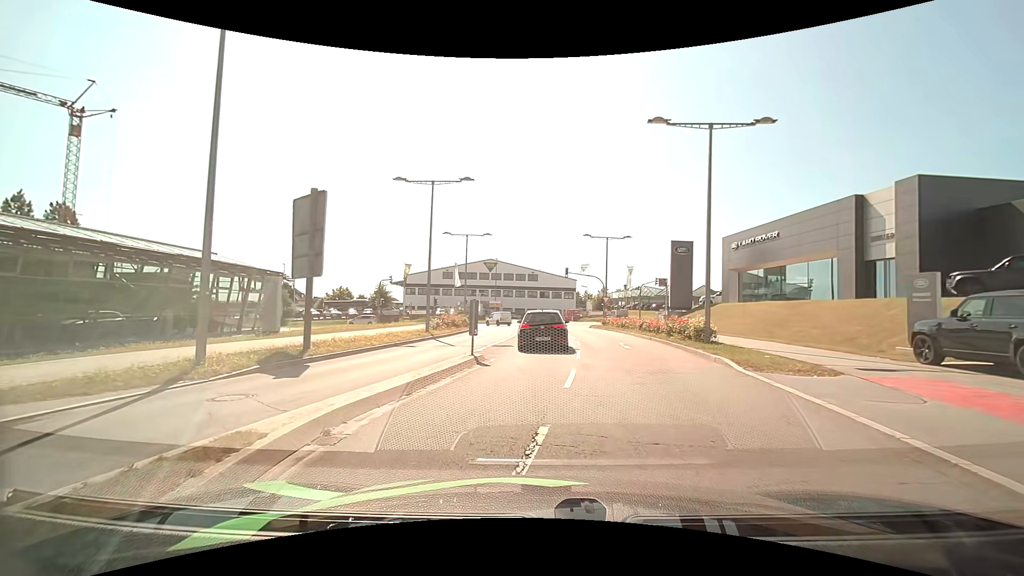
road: secondary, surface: asphalt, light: Day
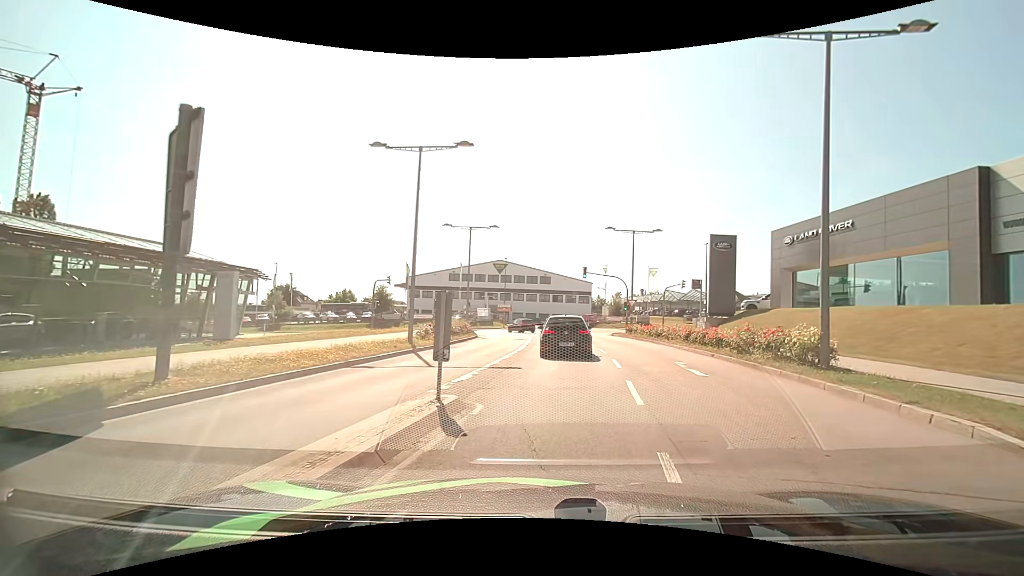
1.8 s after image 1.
(-0.2, +6.8) m; -1°
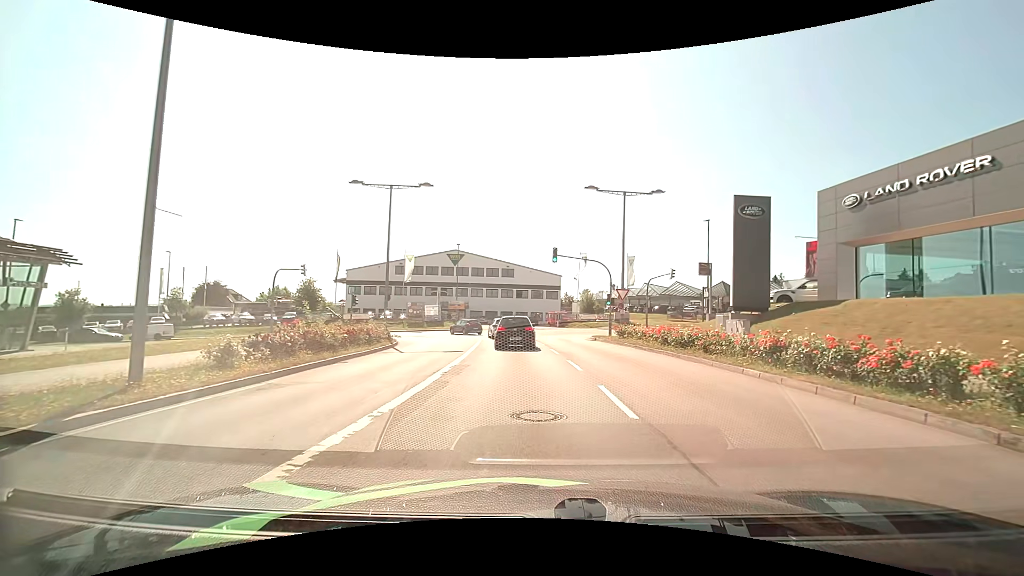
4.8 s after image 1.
(+0.9, +13.4) m; +4°
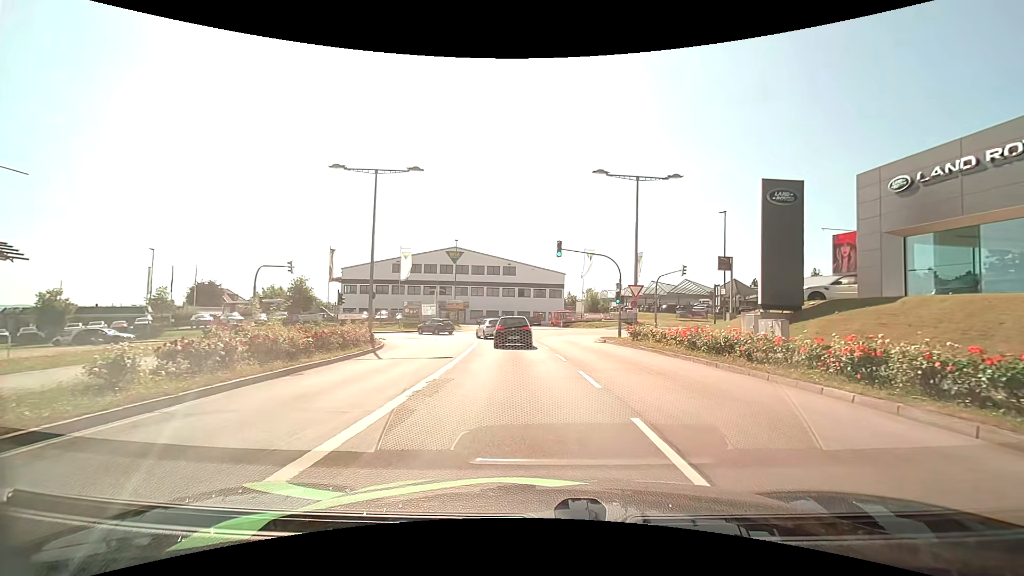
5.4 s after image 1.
(0.0, +3.2) m; -1°
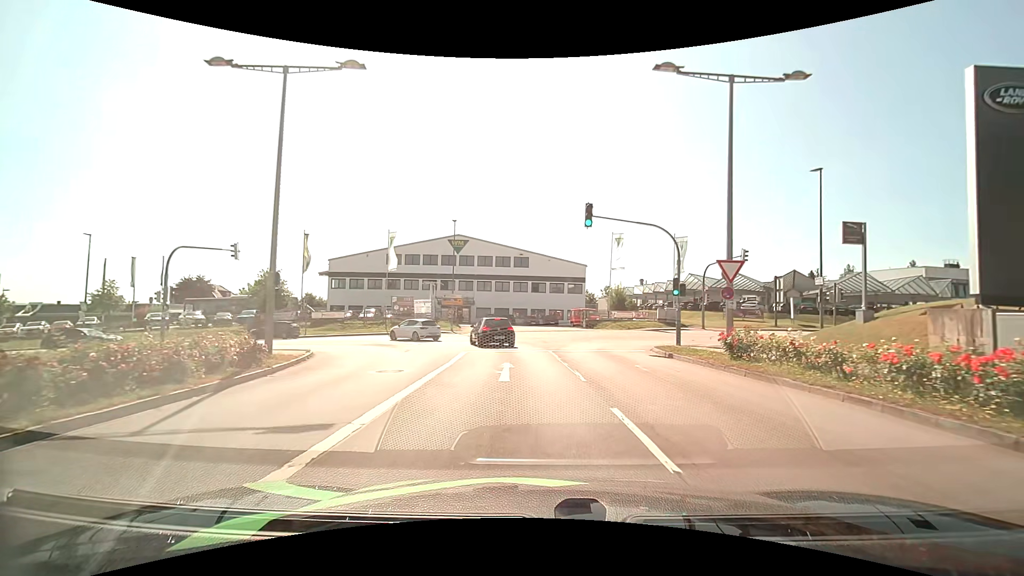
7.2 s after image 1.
(0.0, +11.3) m; -1°
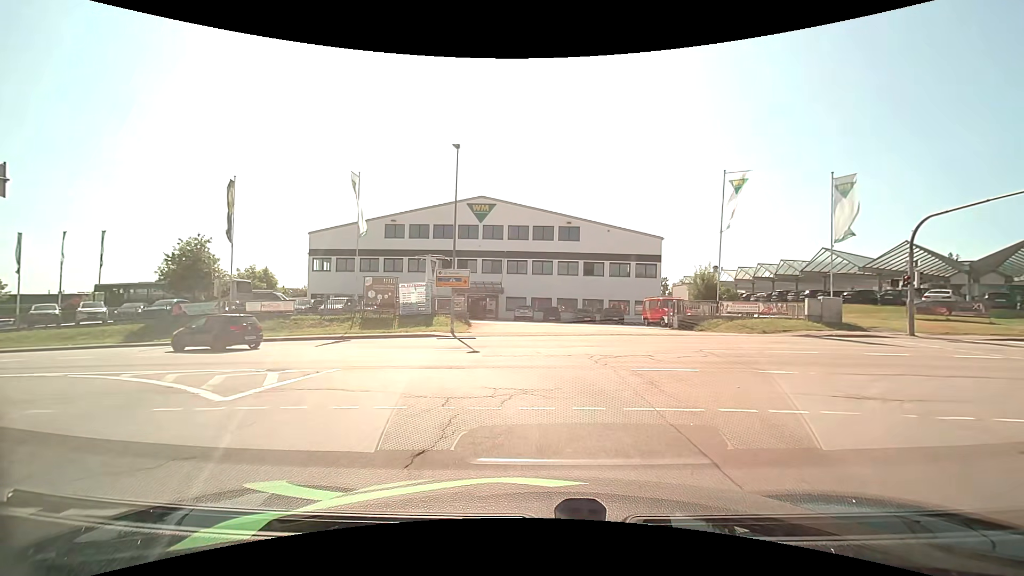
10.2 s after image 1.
(-0.6, +19.5) m; -5°
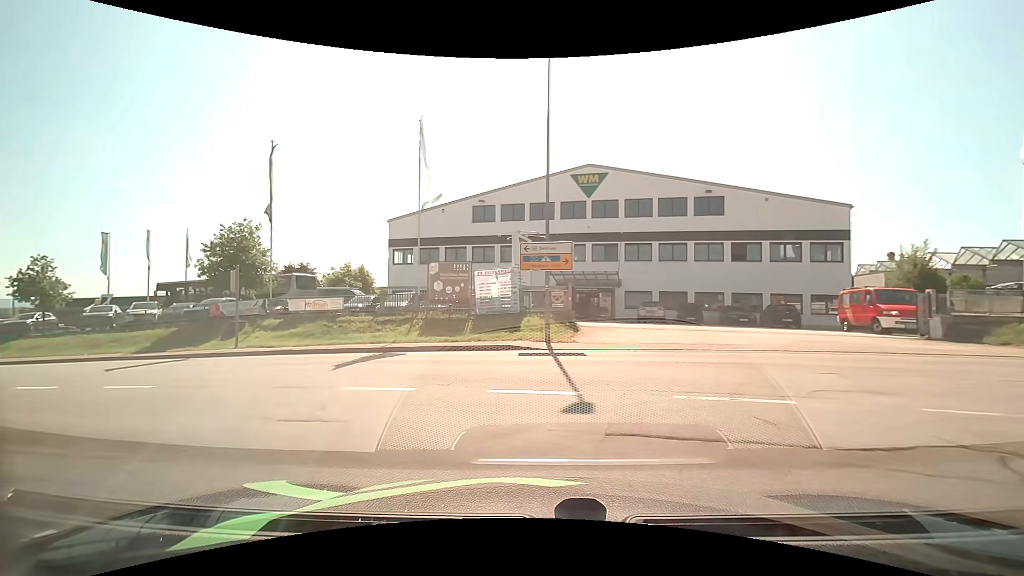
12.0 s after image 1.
(-0.7, +10.1) m; -12°
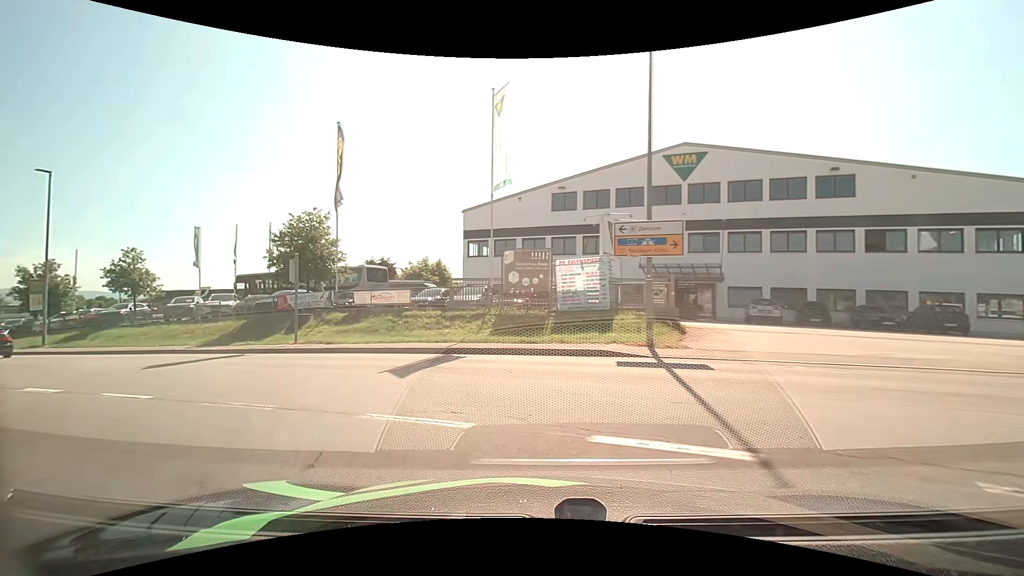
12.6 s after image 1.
(-0.3, +3.2) m; -9°
(-3, +9) (-10, +16) (-19, +21) (-28, +25) (-37, +28) (-47, +32) (-56, +36) (-65, +40) (-75, +43) (-84, +47) m
